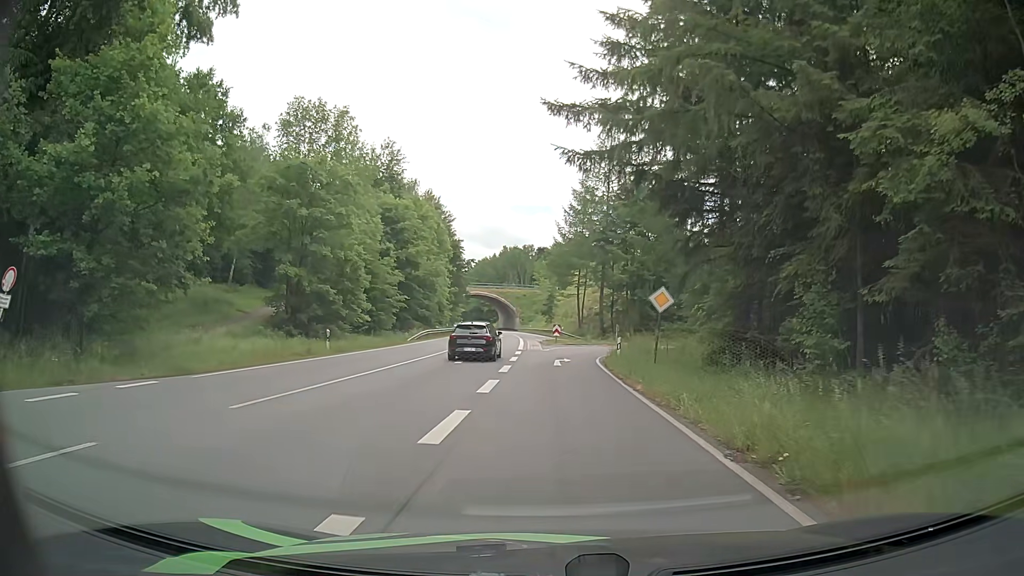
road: primary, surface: asphalt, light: Day
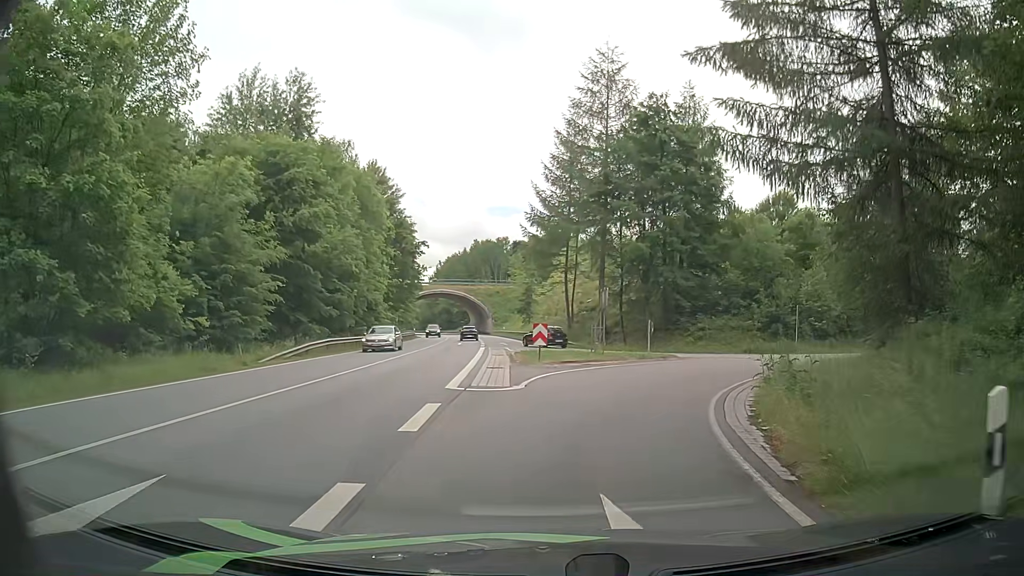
(+0.1, +22.9) m; +2°
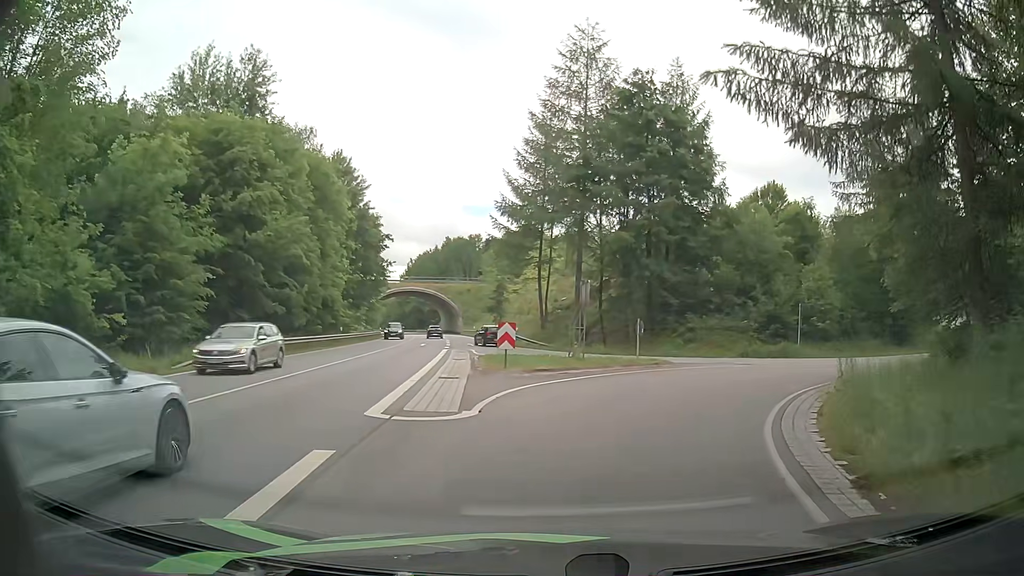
(+0.1, +4.5) m; +2°
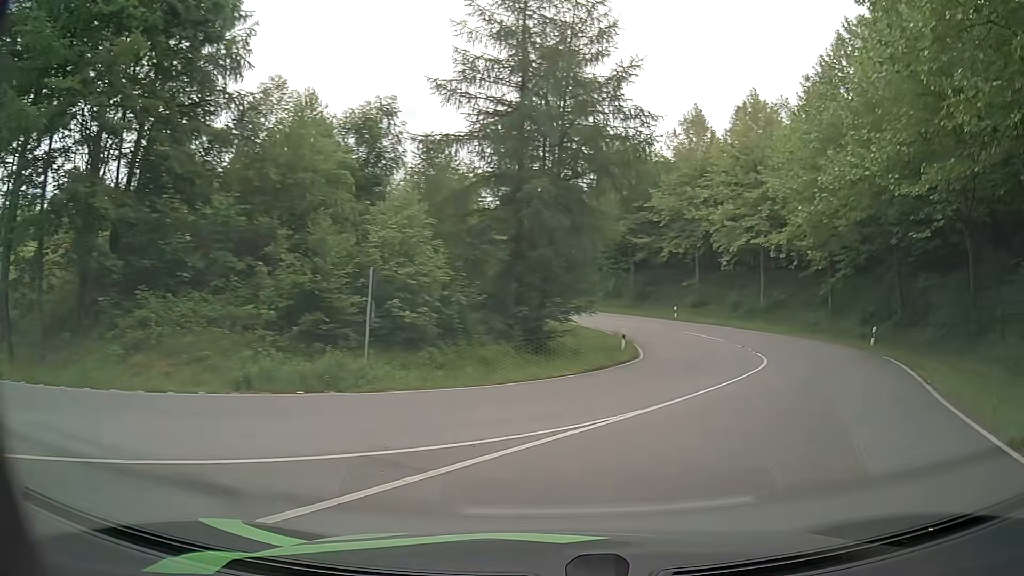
(+4.7, +18.9) m; +40°
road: primary_link
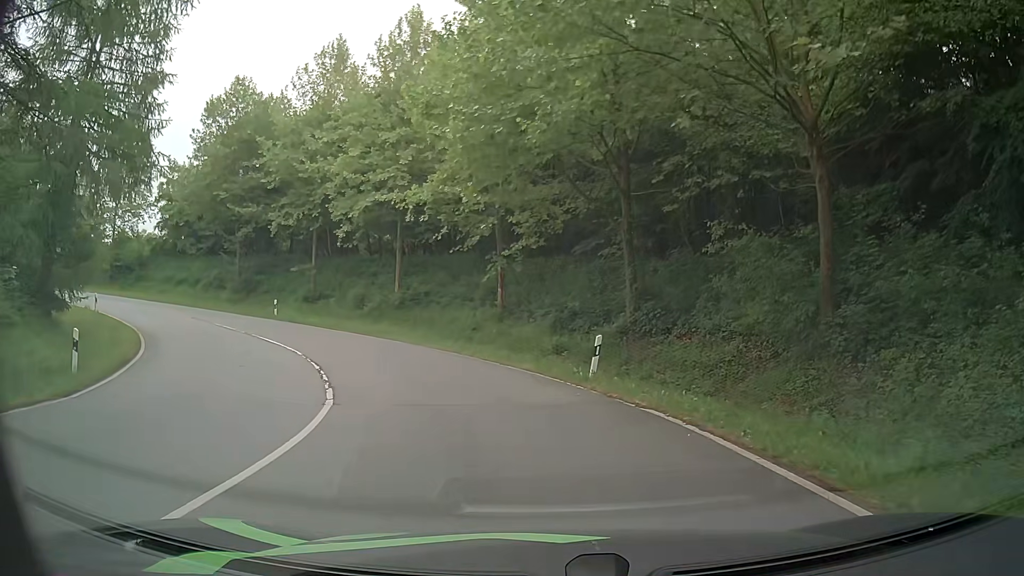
(+5.7, +15.4) m; +27°
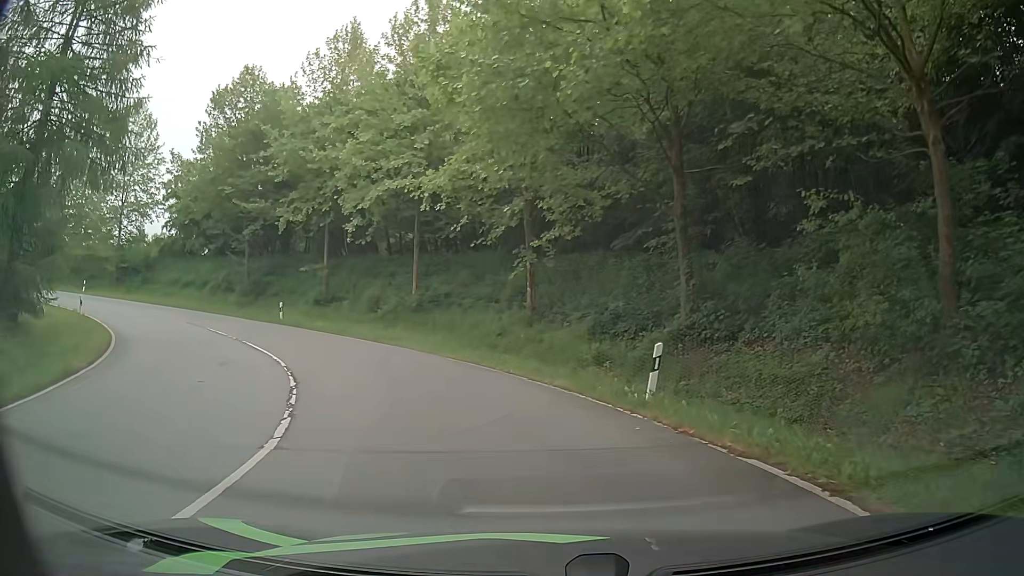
(0.0, +3.8) m; -1°
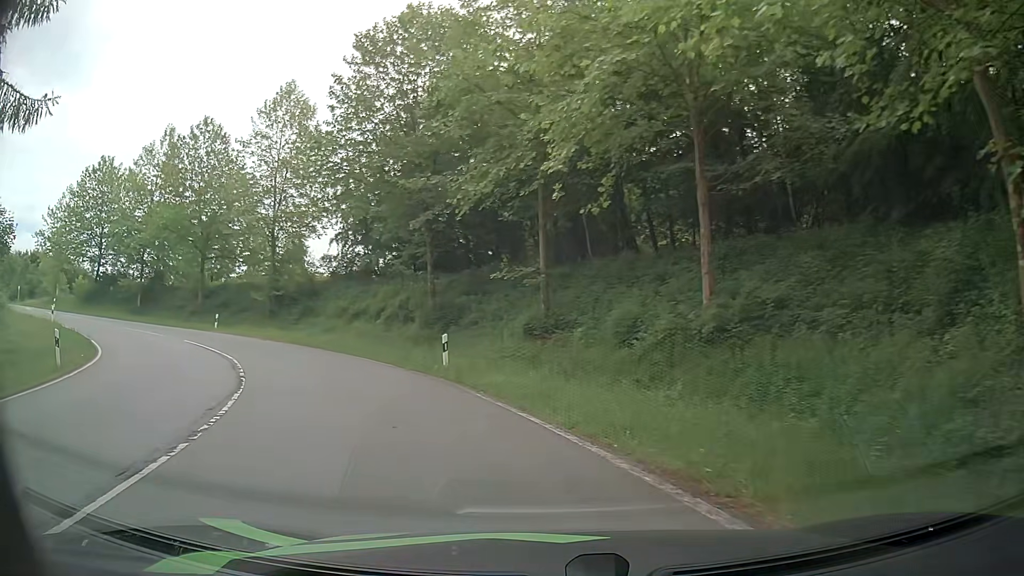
(-2.8, +16.7) m; -22°
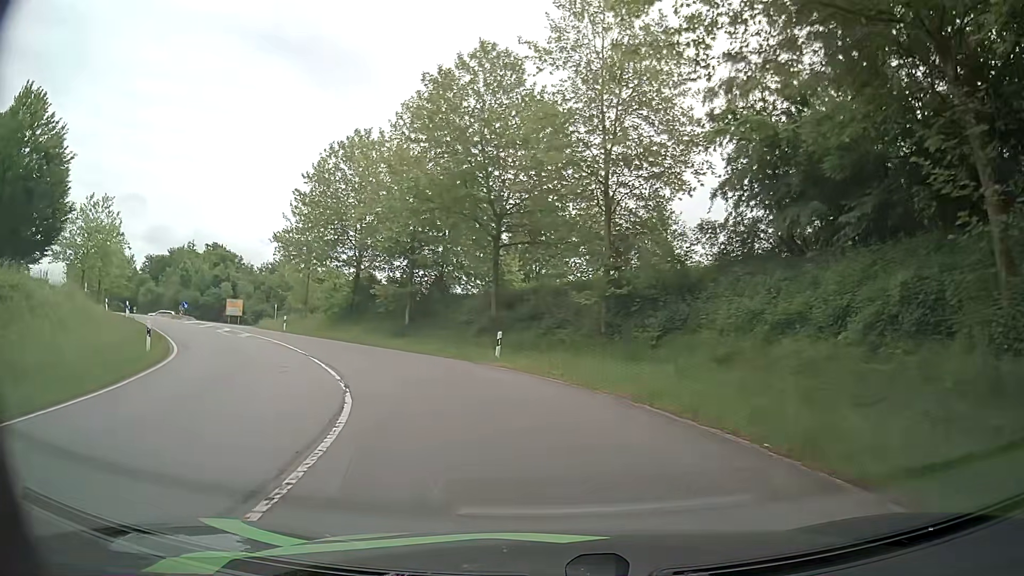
(-6.5, +18.6) m; -34°
(-1, +10) (-3, +20) (-8, +28) (-14, +36) (-20, +44) (-27, +52) (-31, +61) (-31, +71) (-25, +79) (-15, +80) m
